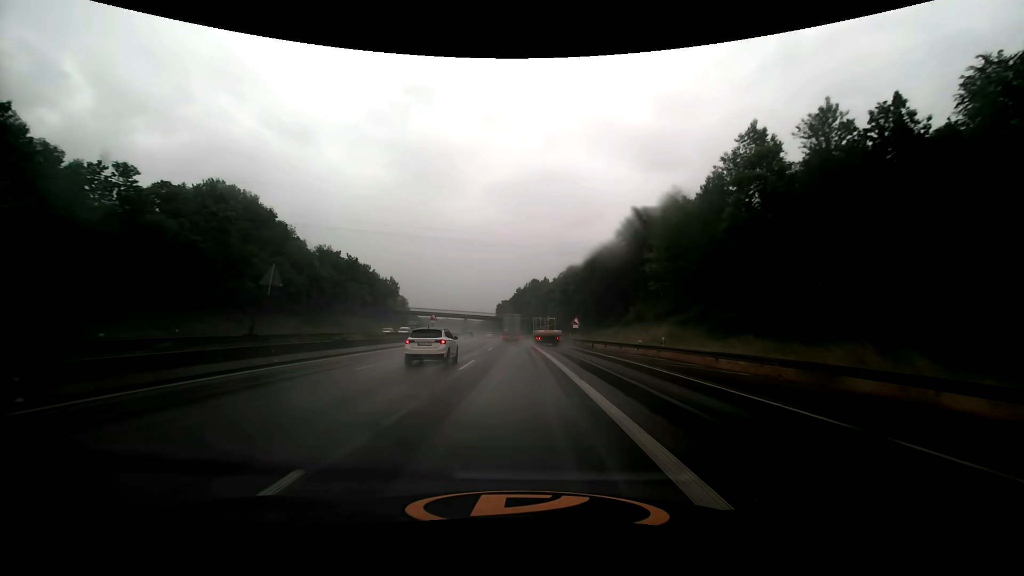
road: motorway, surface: asphalt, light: Day
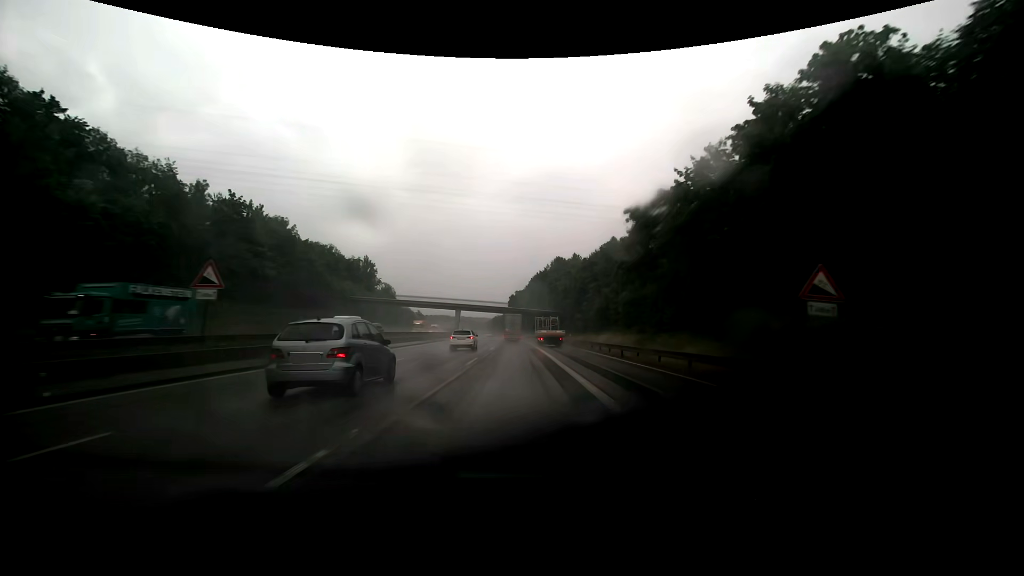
(-0.9, +52.8) m; -2°
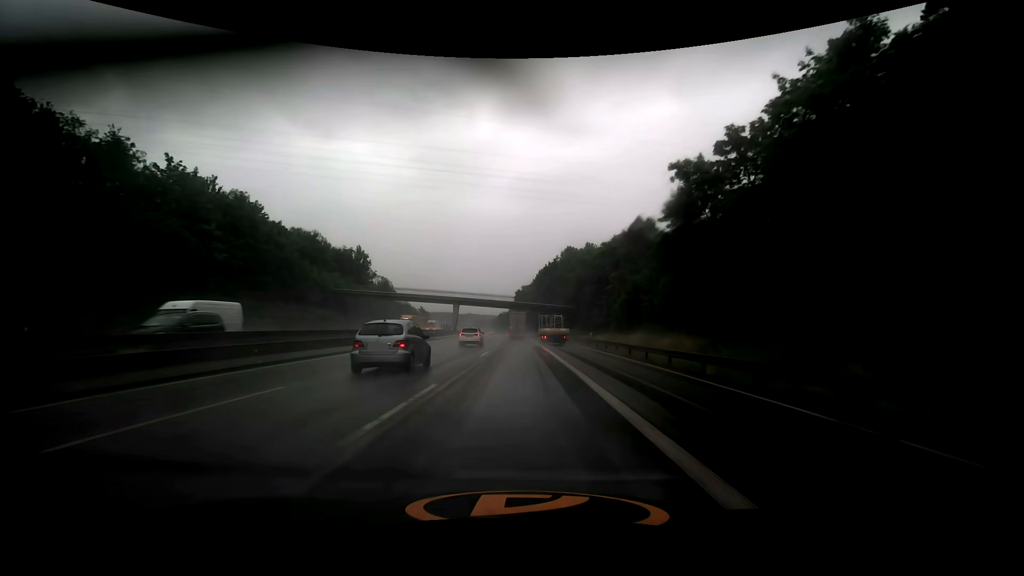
(-0.1, +13.1) m; -1°
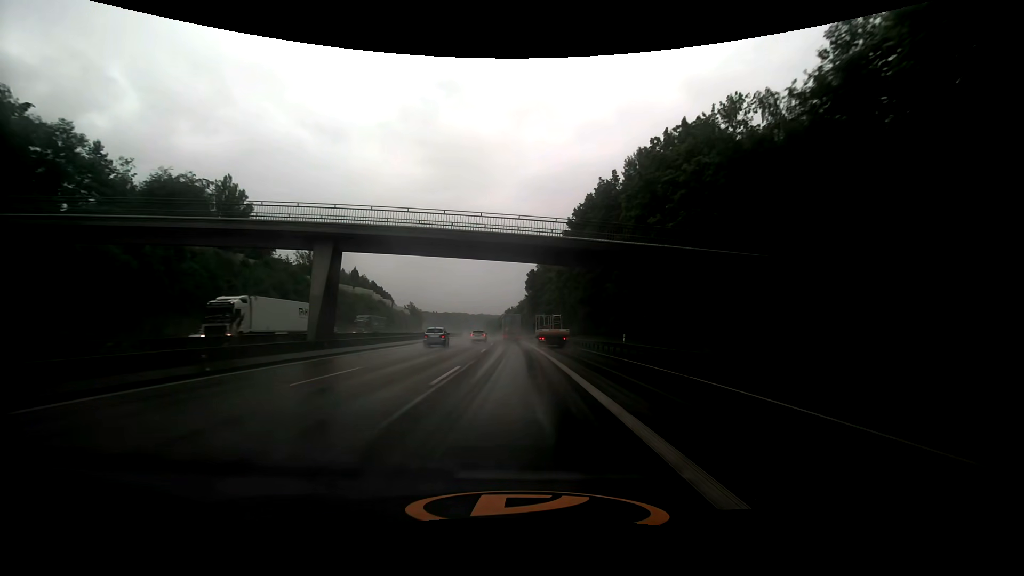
(-0.8, +66.7) m; -1°
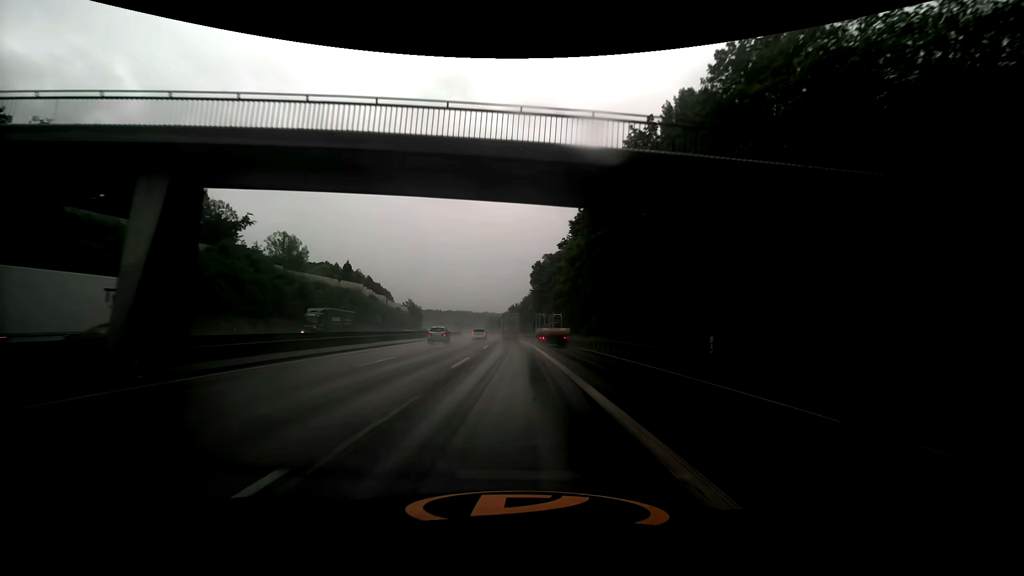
(-0.1, +13.4) m; -1°
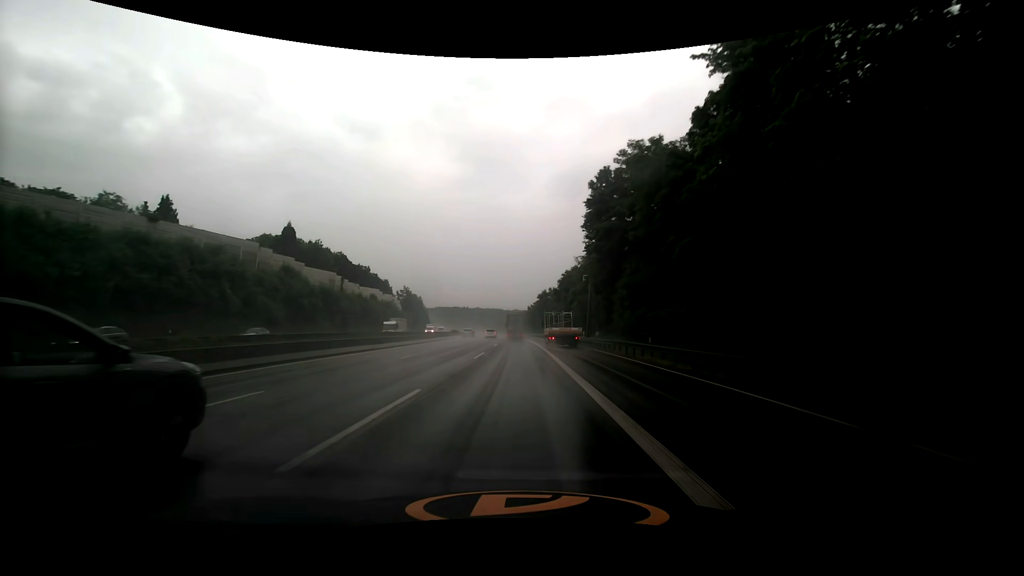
(-1.6, +66.8) m; -3°
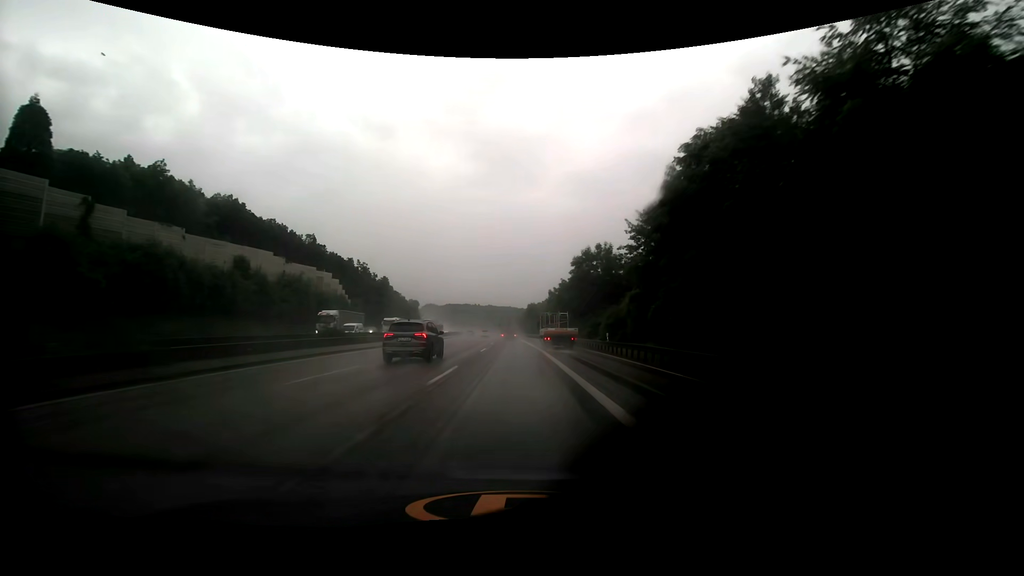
(-1.2, +66.1) m; -2°
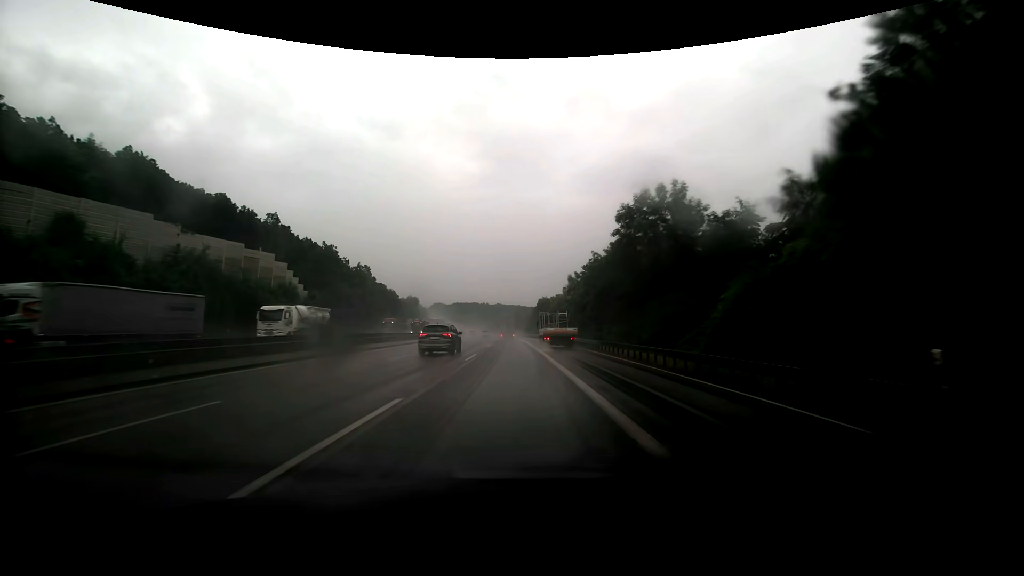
(-0.2, +26.4) m; -1°
(0, +10) (0, +20) (0, +30) (-1, +40) (-1, +50) (-1, +60) (-2, +70) (-2, +80) (-3, +90) (-4, +100) m
